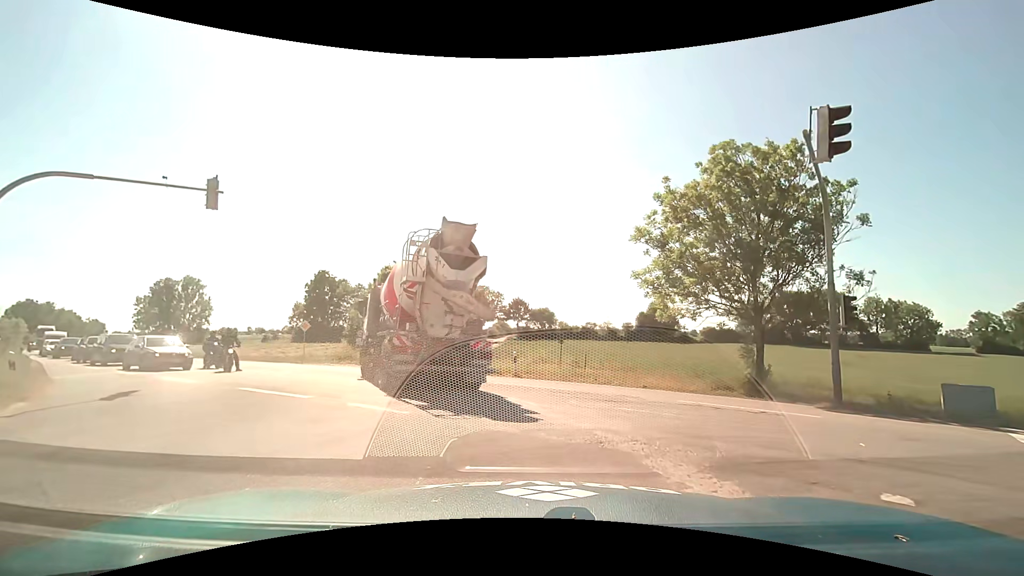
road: service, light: Day
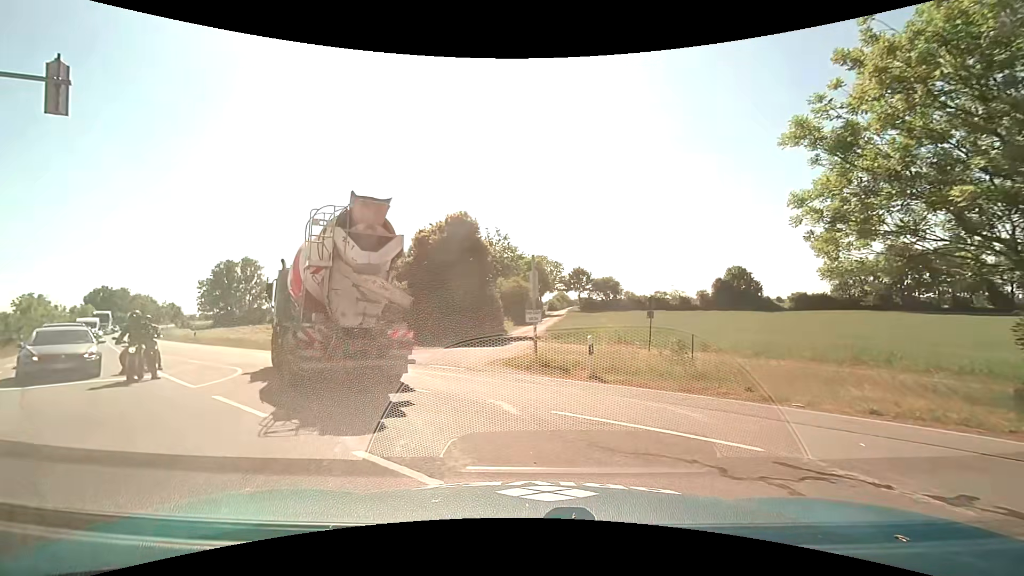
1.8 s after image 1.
(-0.3, +8.5) m; -7°
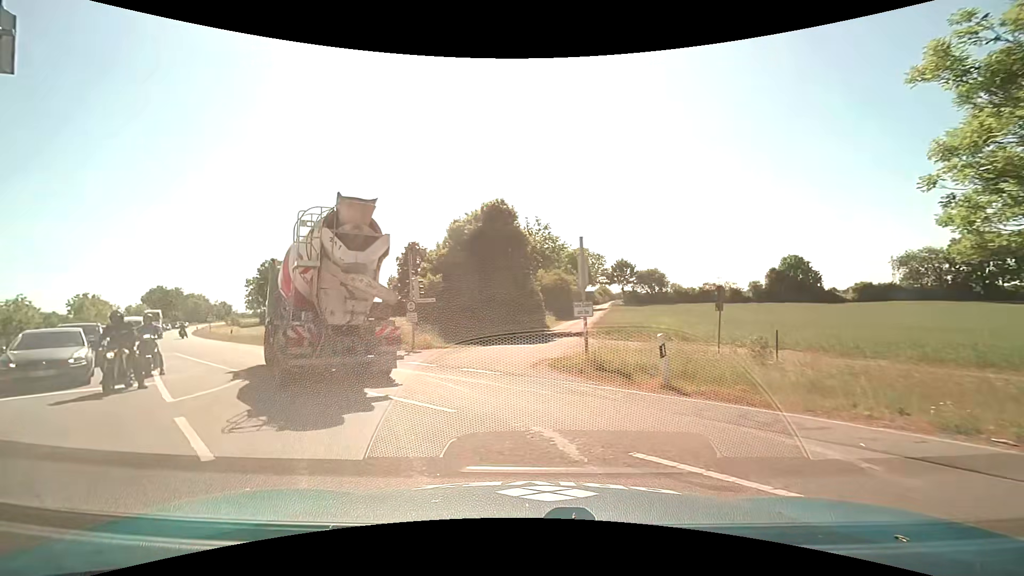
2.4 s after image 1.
(0.0, +2.6) m; -5°
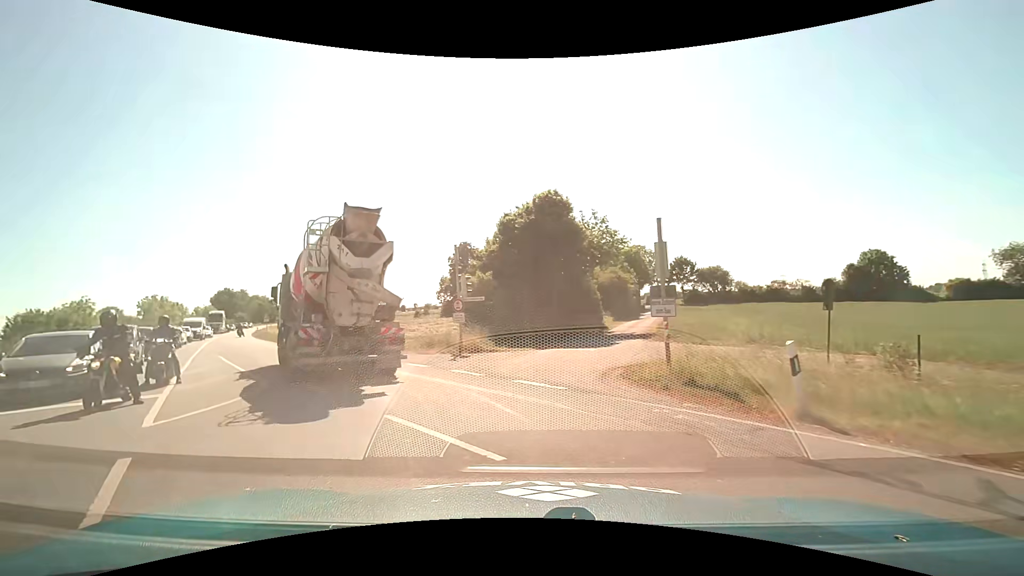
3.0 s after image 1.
(-0.1, +2.5) m; -4°
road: primary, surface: asphalt
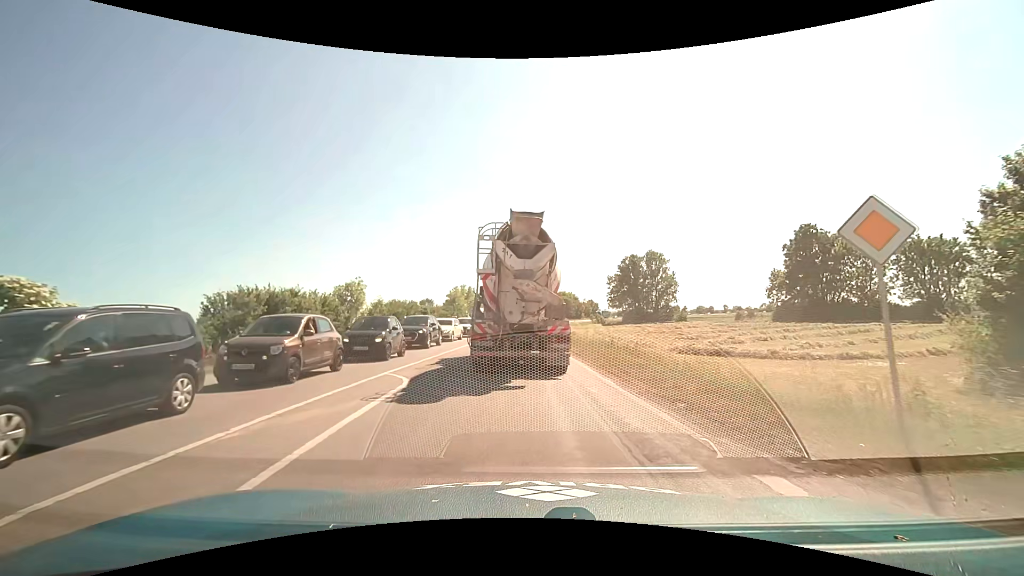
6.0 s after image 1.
(-6.2, +16.7) m; -35°
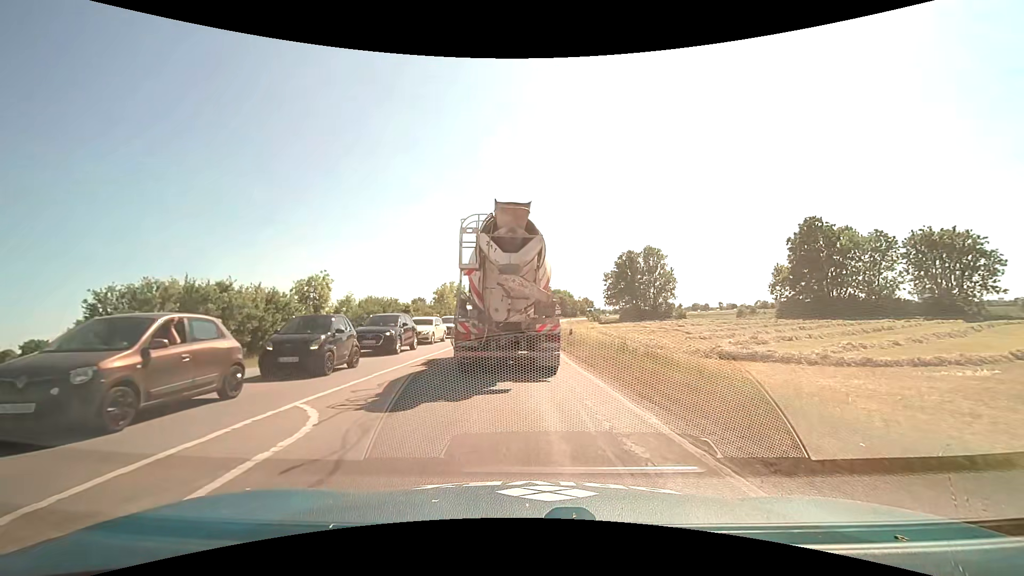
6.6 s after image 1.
(0.0, +4.5) m; 0°
(0, +10) (0, +20) (0, +30) (0, +40) (0, +50) (+1, +60) (+2, +70) (+2, +80) (+4, +90) (+5, +100) m
